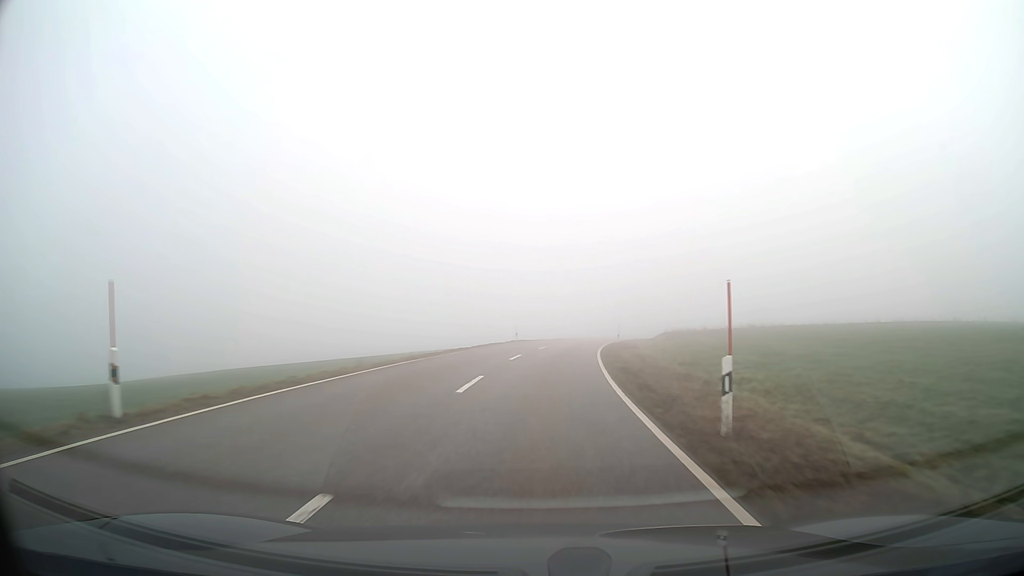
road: tertiary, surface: asphalt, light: Day
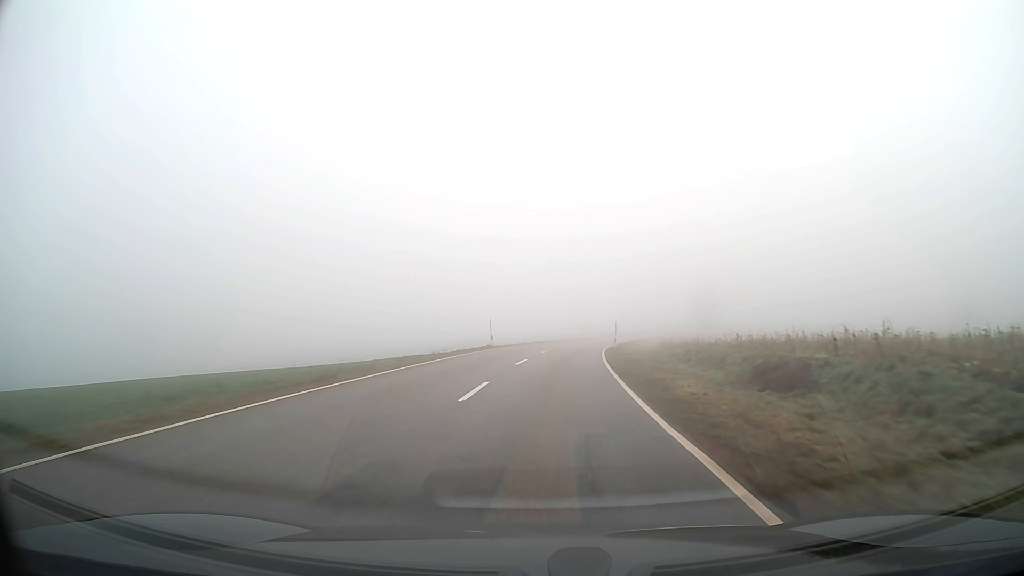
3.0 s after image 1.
(+5.3, +59.0) m; +10°
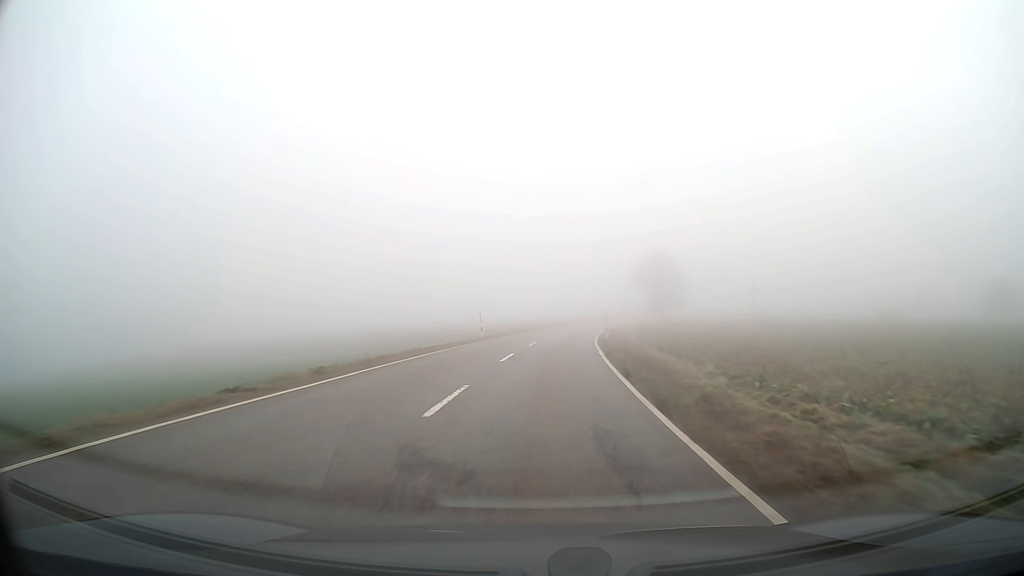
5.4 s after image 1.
(+3.5, +48.7) m; +8°
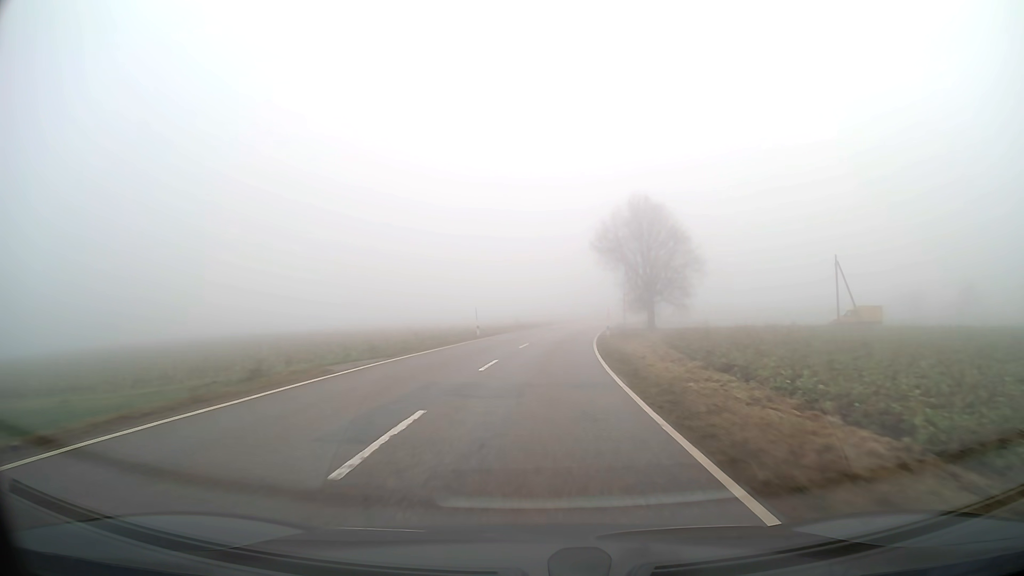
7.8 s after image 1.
(+3.1, +50.1) m; +7°
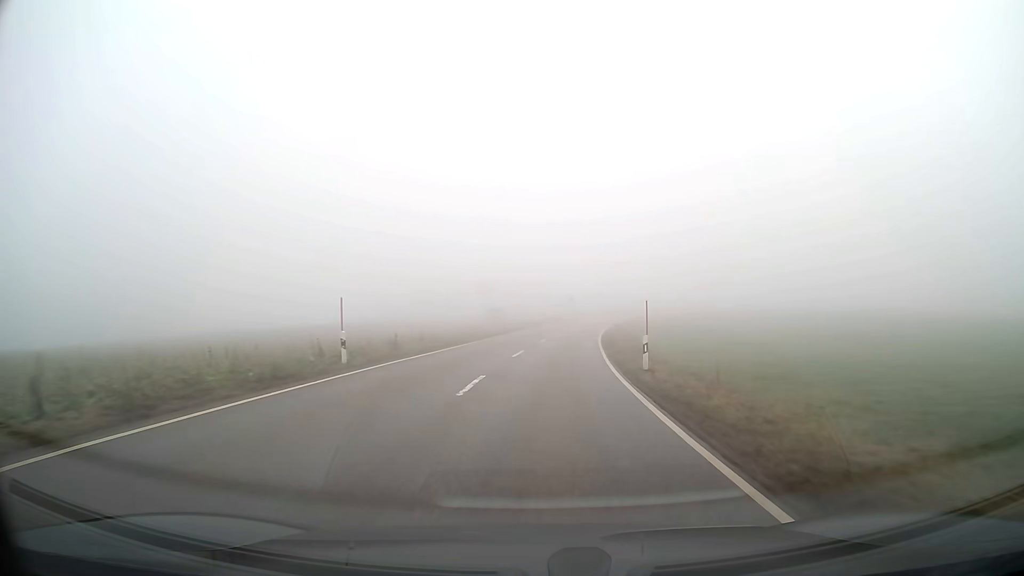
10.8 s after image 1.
(+5.0, +63.7) m; +9°
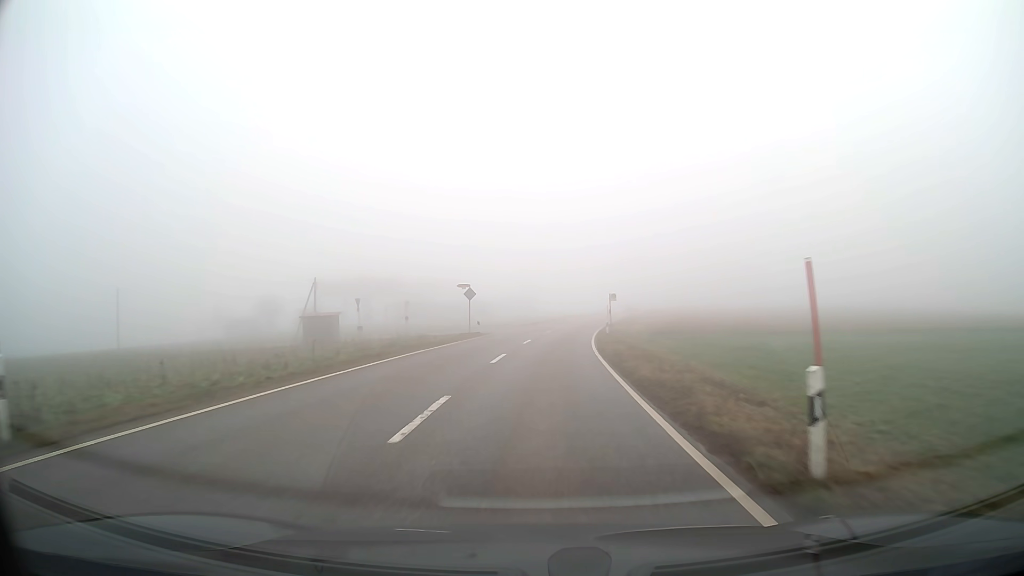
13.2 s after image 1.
(+3.4, +51.1) m; +8°
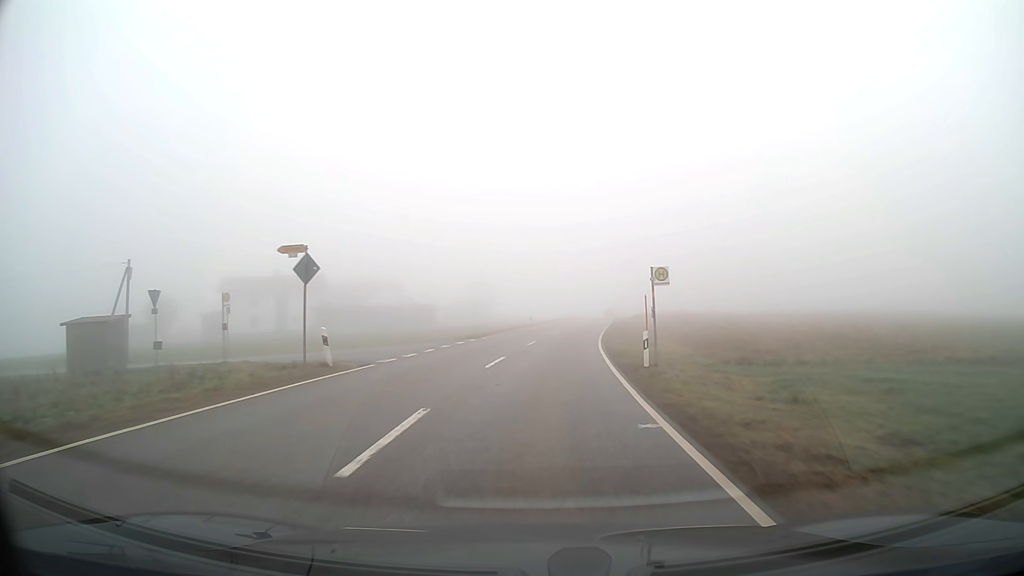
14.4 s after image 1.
(+0.7, +25.1) m; +3°
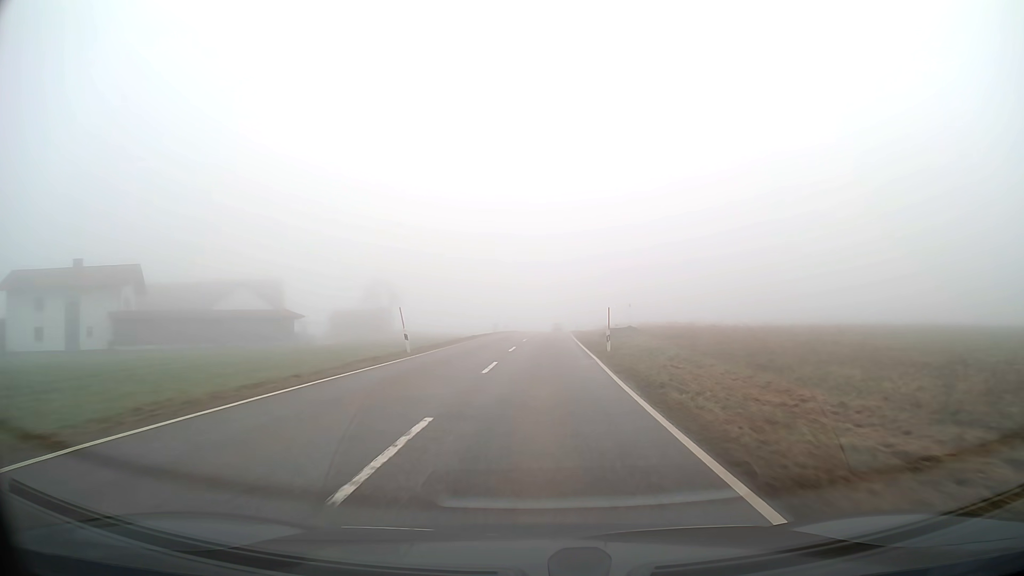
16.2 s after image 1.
(+1.9, +36.4) m; +6°
